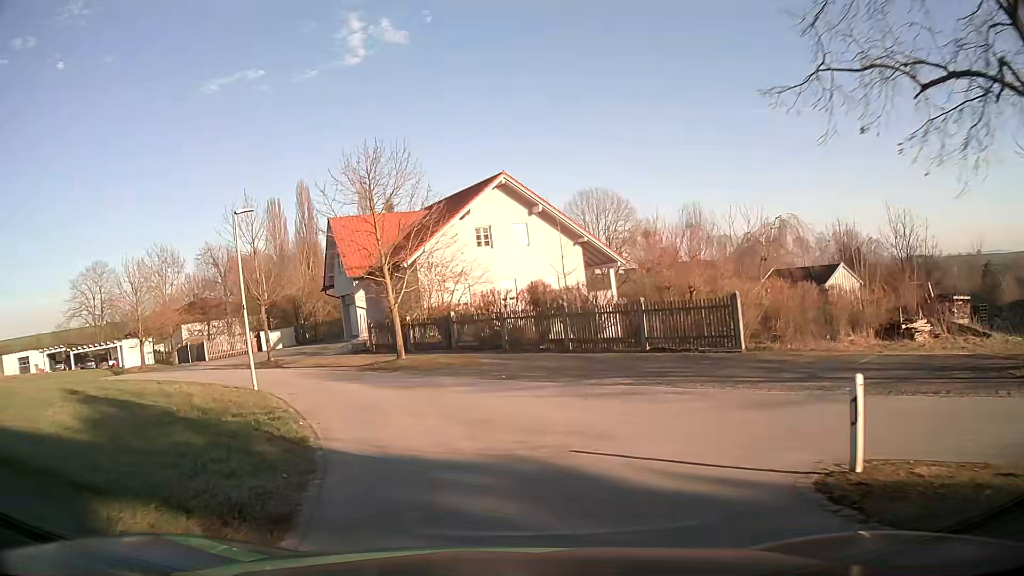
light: Day
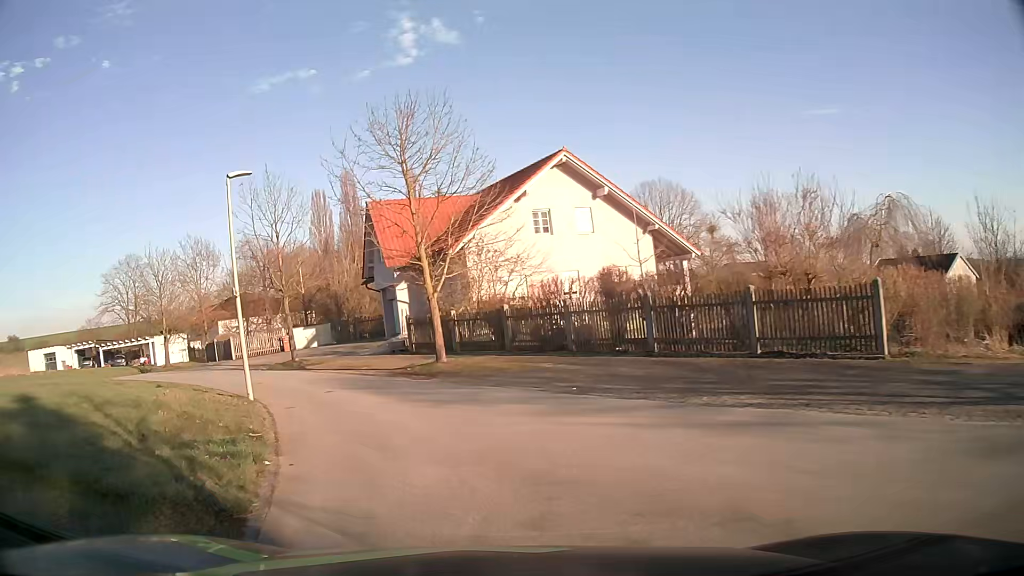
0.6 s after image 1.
(-0.2, +4.4) m; -5°
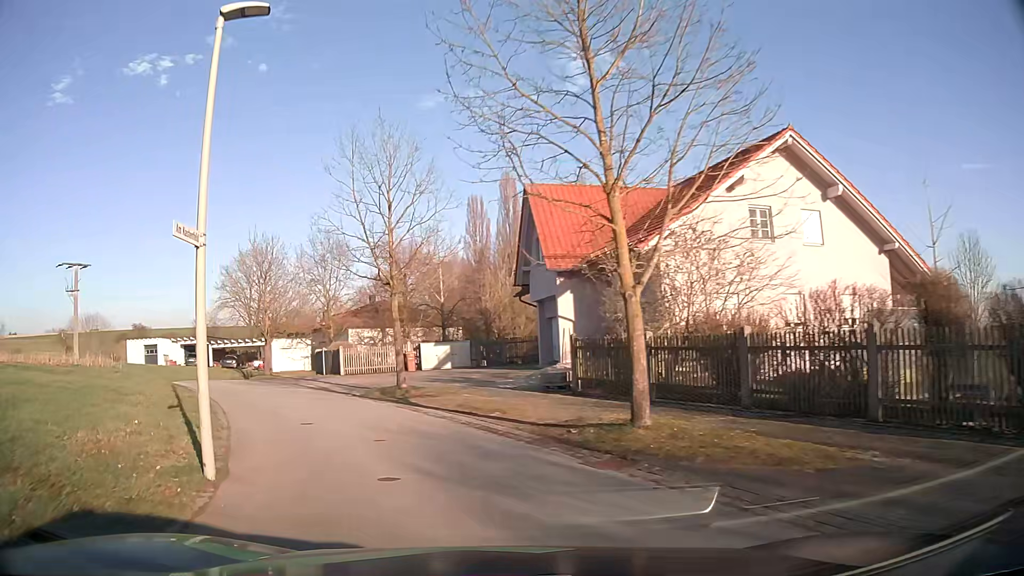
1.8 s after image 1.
(-1.1, +8.8) m; -12°
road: residential
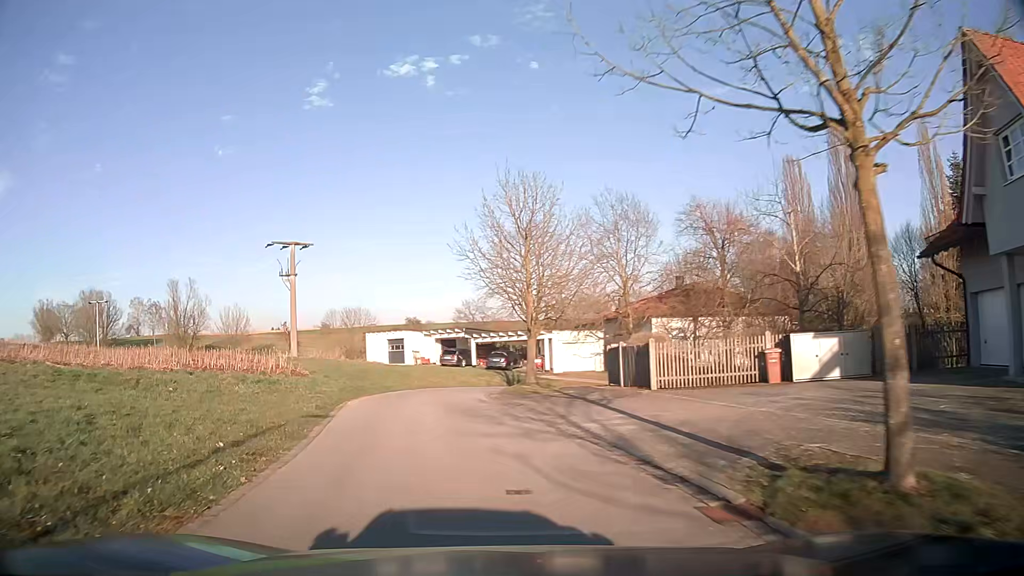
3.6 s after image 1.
(-3.3, +13.8) m; -26°
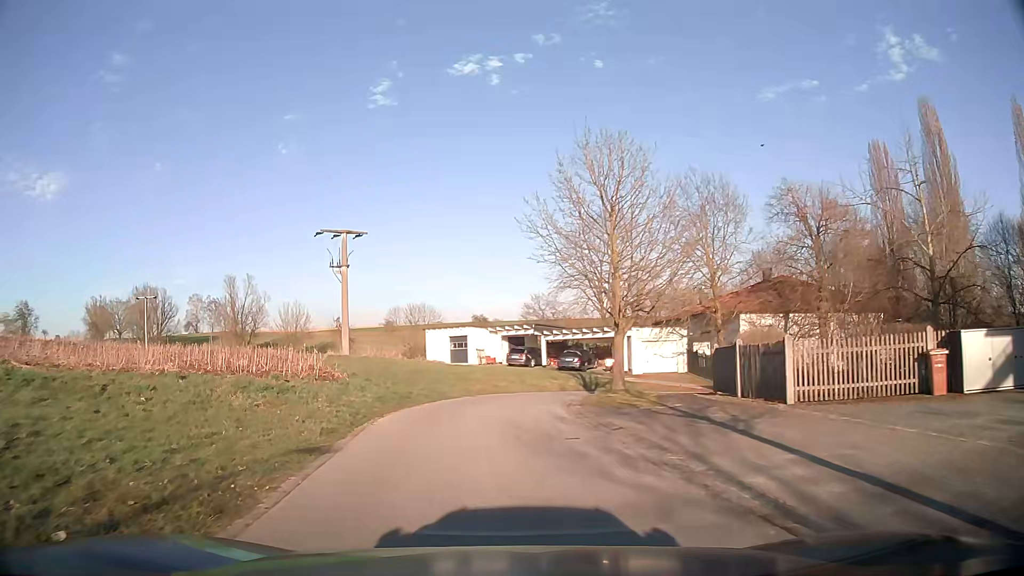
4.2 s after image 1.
(-0.3, +5.0) m; -6°
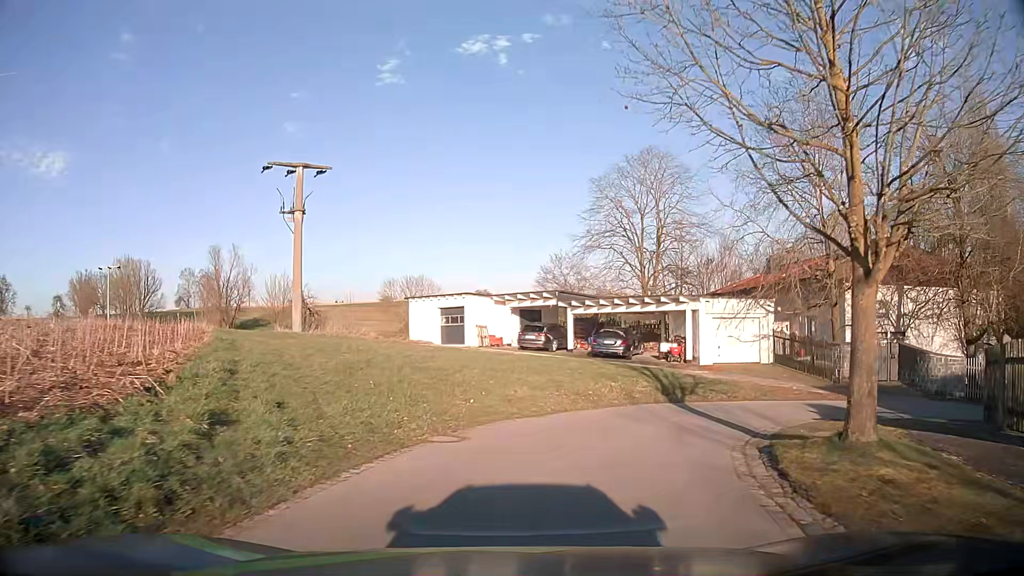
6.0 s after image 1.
(-0.4, +13.8) m; -1°
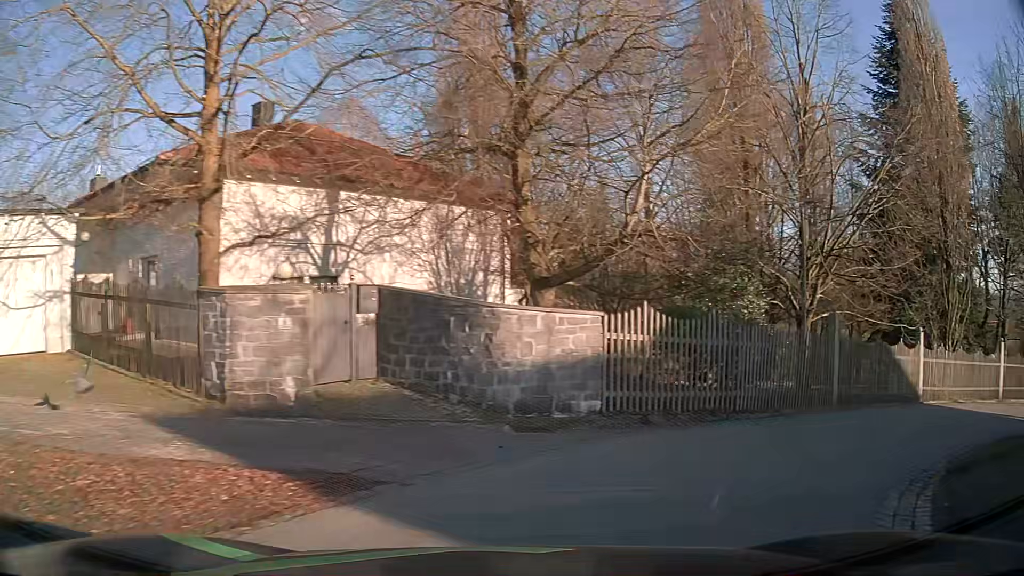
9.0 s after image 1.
(+6.4, +16.0) m; +57°
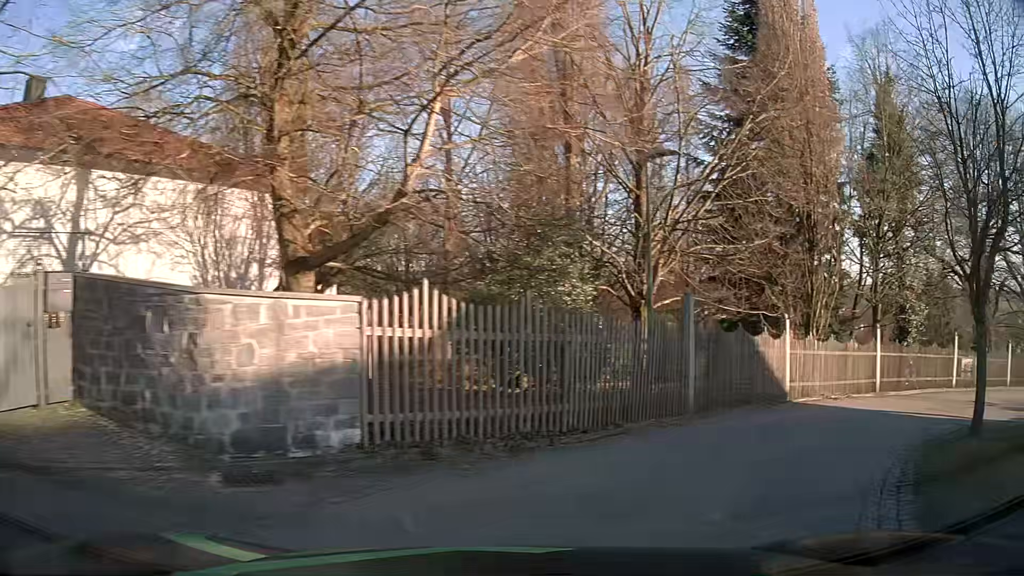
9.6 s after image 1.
(+0.5, +3.3) m; +16°
(+3, +9) (+10, +16) (+20, +20) (+29, +23) (+38, +28) (+43, +36) (+41, +45) (+32, +51) (+23, +53) (+13, +56) m
